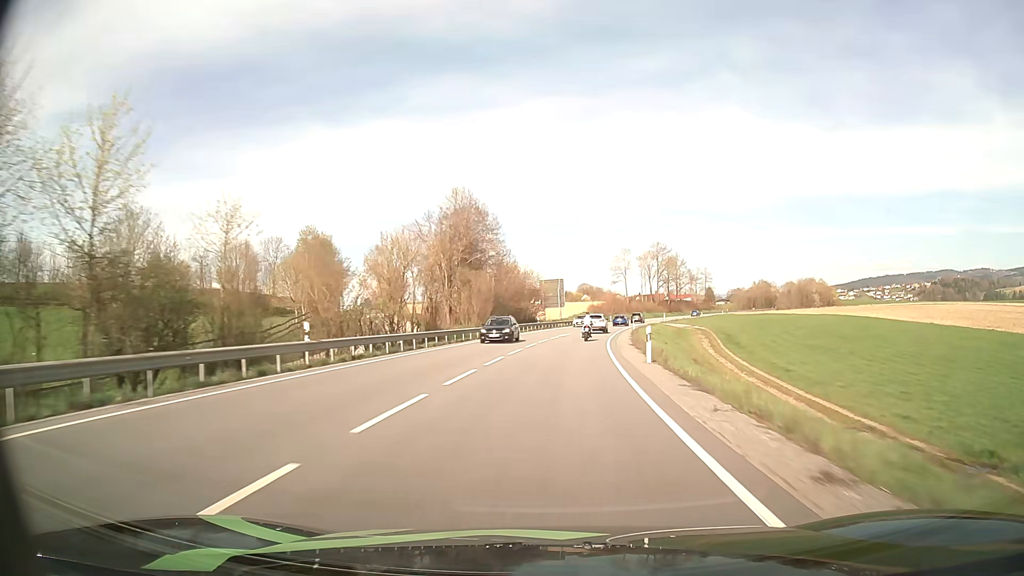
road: primary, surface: asphalt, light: Day
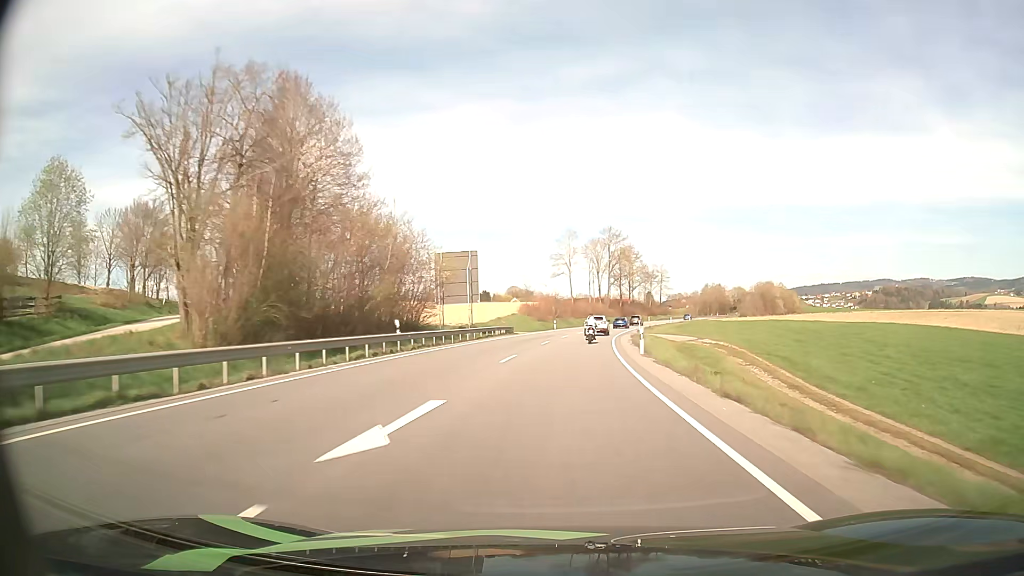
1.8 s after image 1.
(+2.2, +43.0) m; +6°
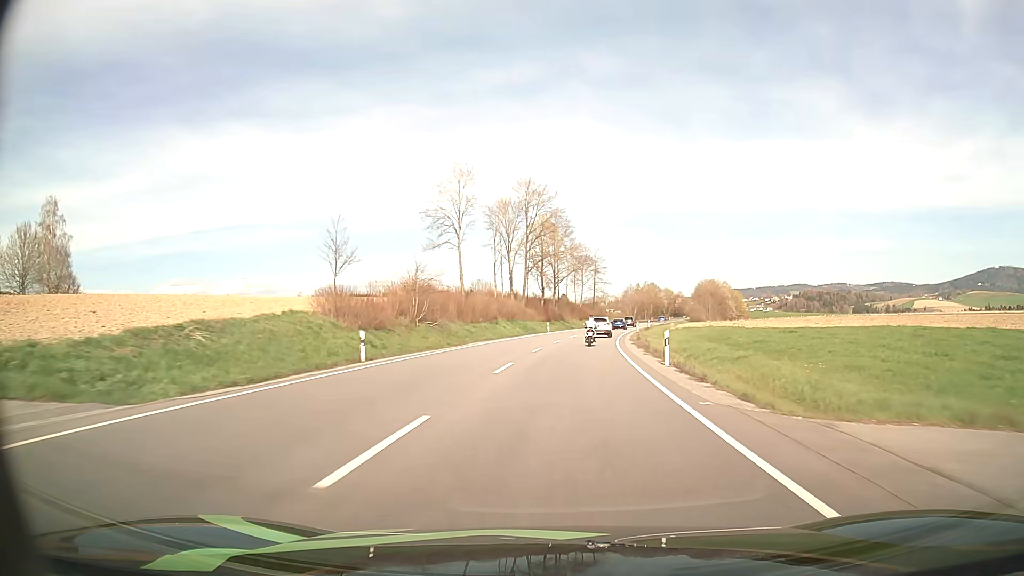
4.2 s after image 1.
(+3.9, +55.6) m; +8°
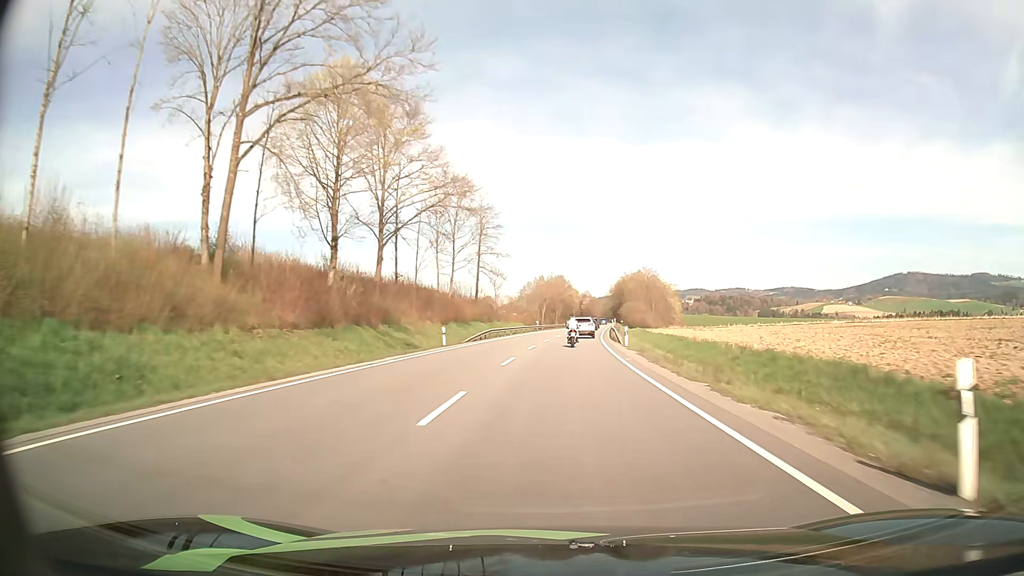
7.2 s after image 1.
(+5.7, +68.5) m; +9°
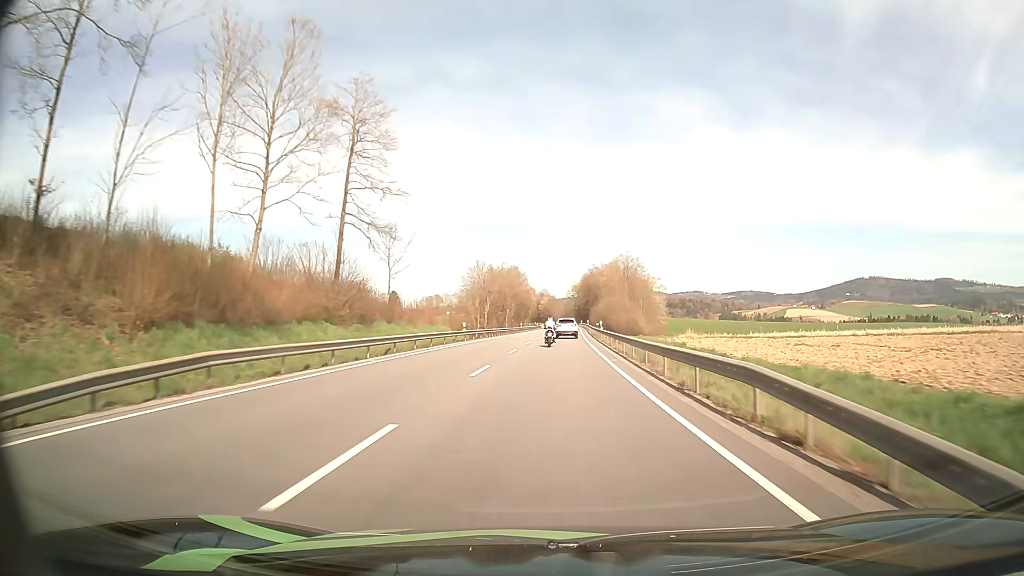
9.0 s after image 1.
(+1.5, +40.1) m; +4°
